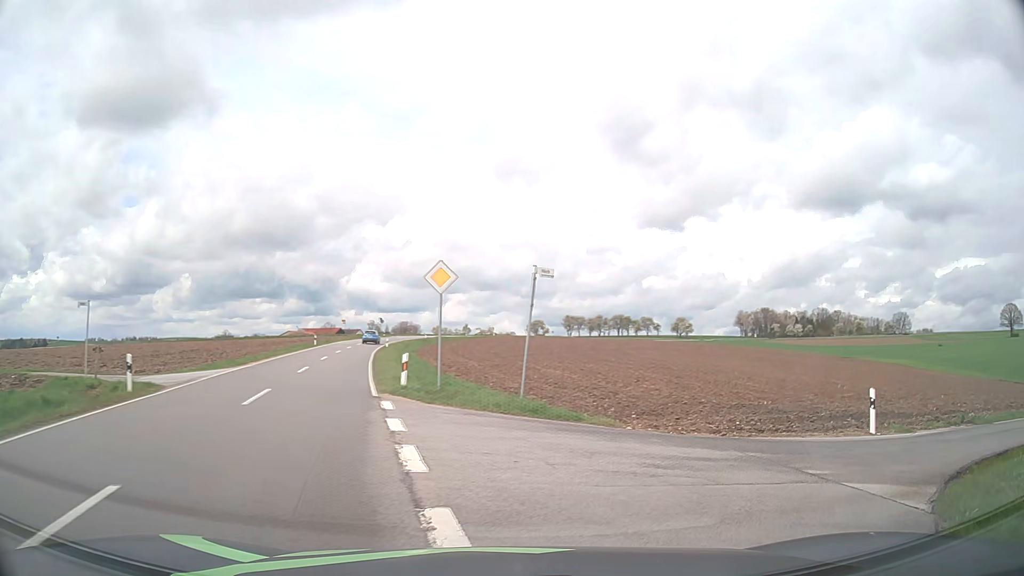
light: Day
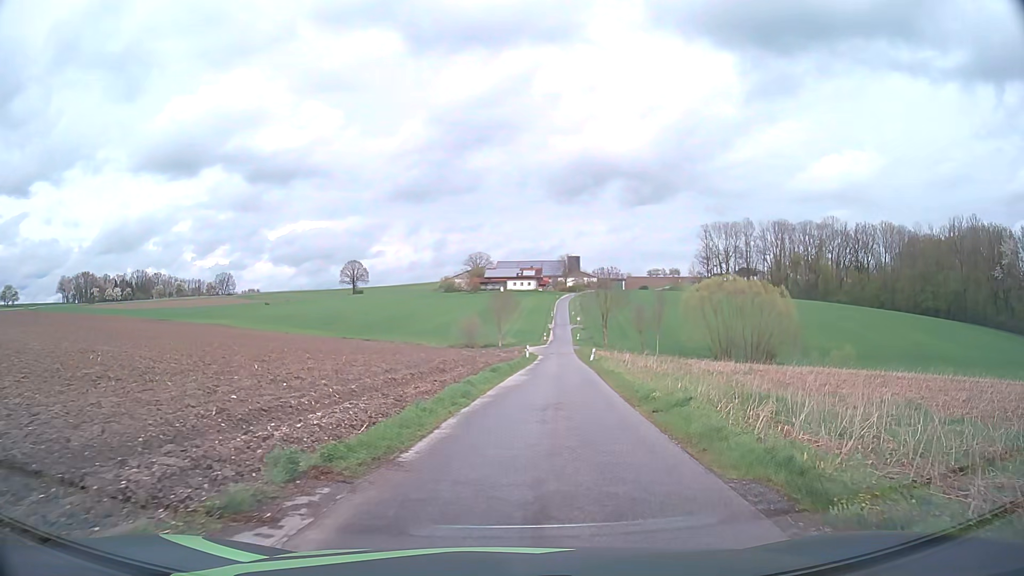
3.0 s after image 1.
(+9.3, +13.2) m; +58°
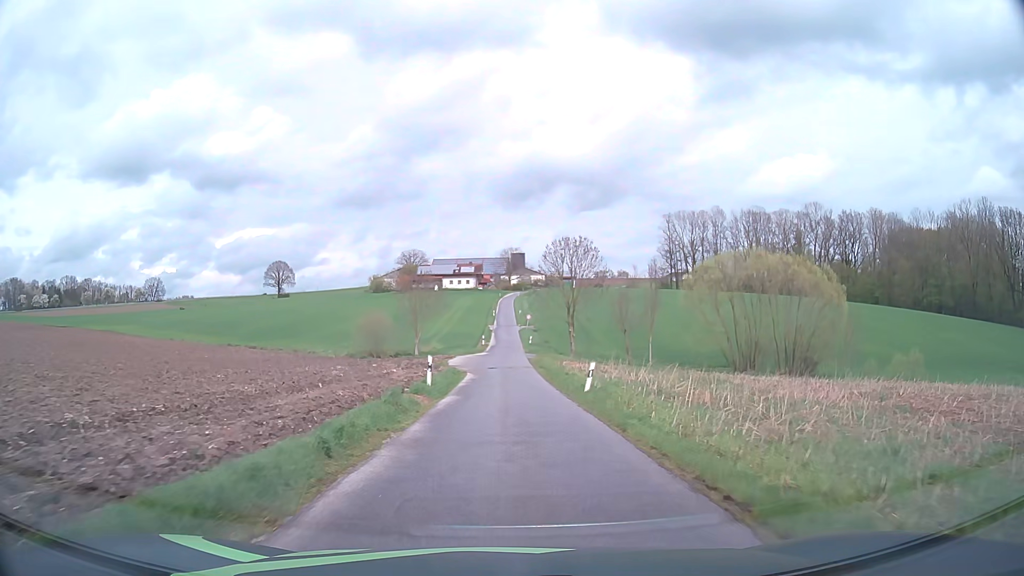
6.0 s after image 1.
(+2.2, +30.3) m; +5°
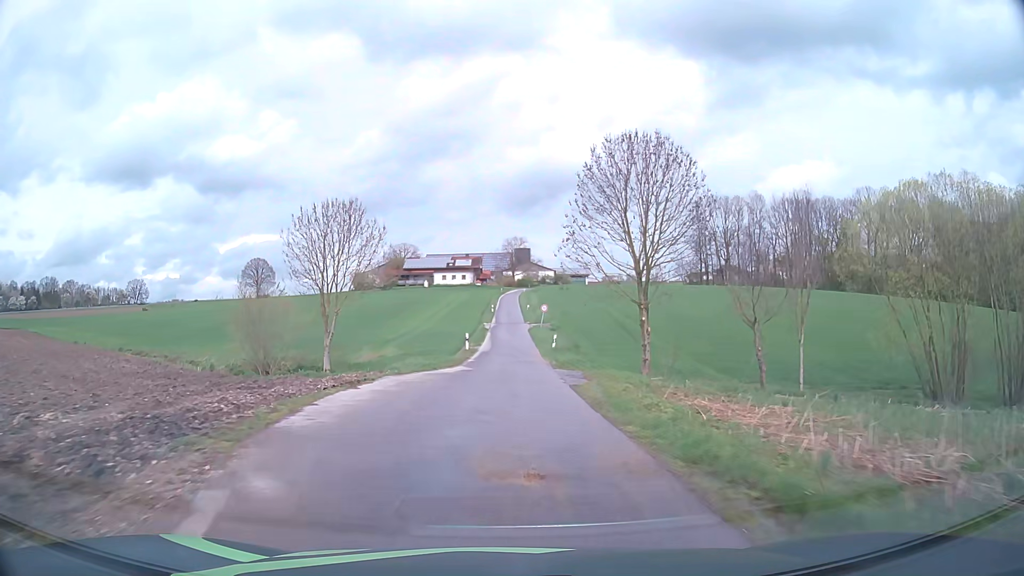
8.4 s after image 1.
(0.0, +32.3) m; 0°
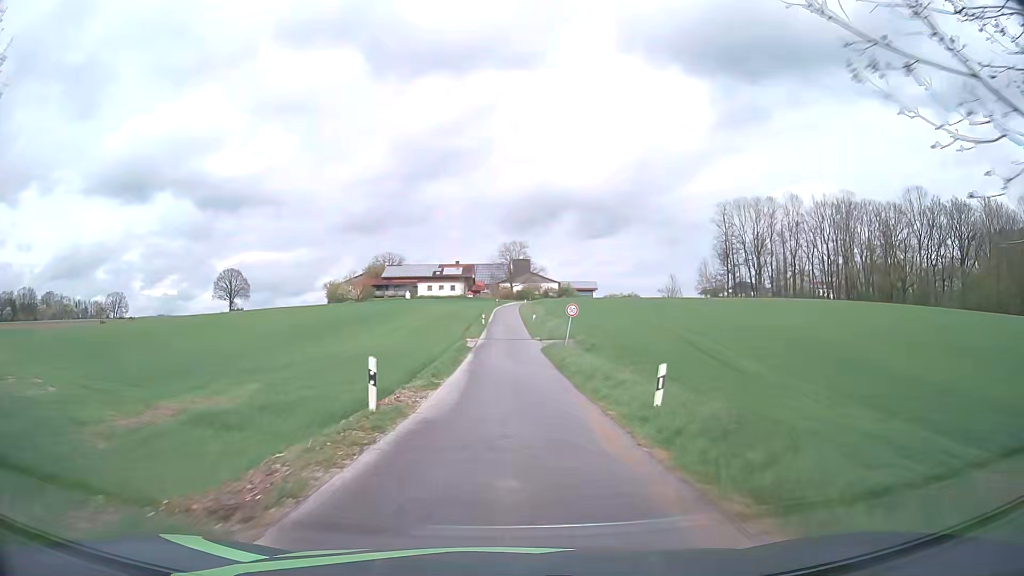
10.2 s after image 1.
(0.0, +26.6) m; 0°
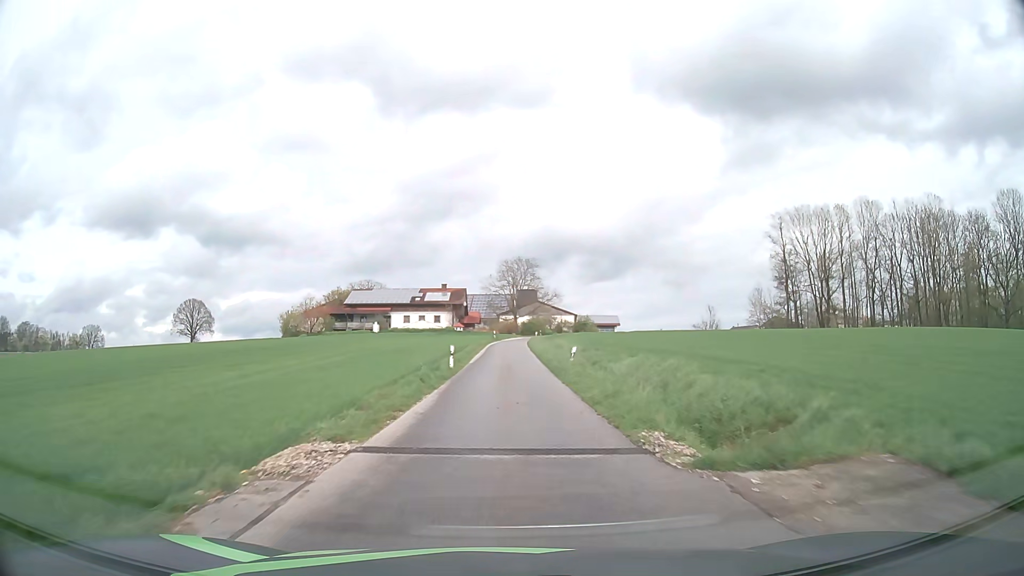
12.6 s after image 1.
(+0.2, +36.3) m; 0°
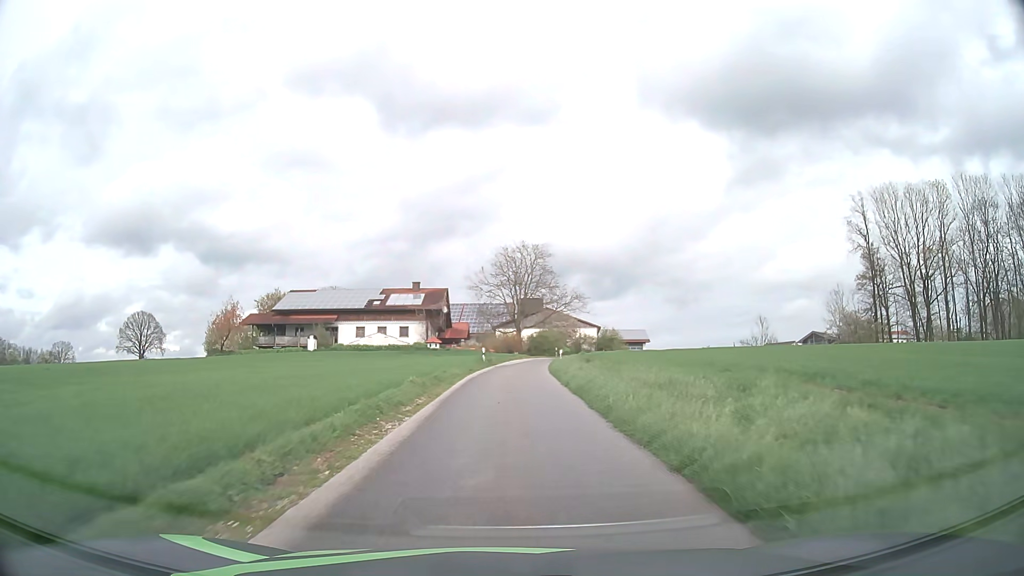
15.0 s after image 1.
(0.0, +34.6) m; 0°
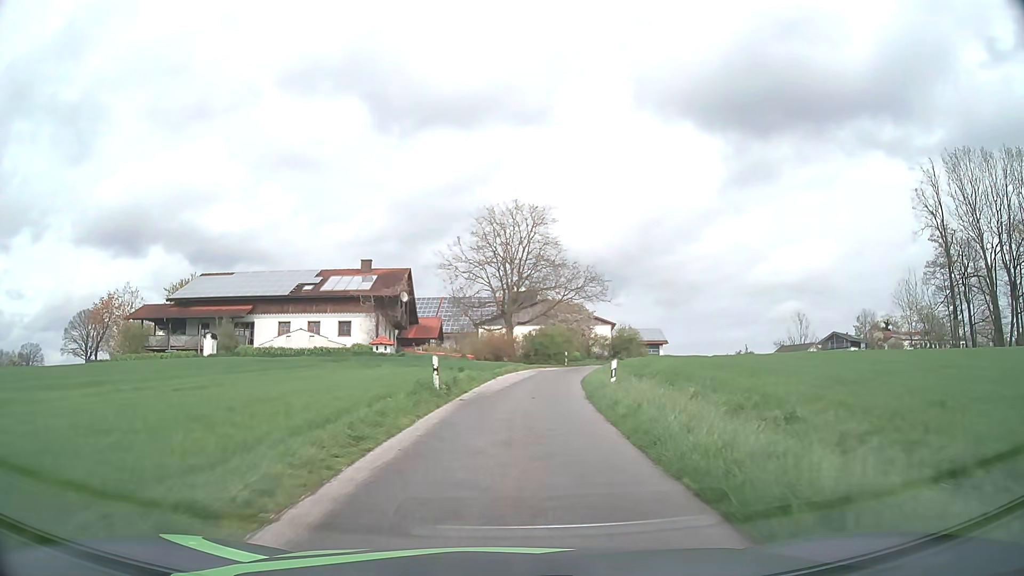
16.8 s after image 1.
(+0.1, +23.0) m; +1°
(0, +10) (+1, +20) (+2, +30) (+4, +40) (+7, +49) (+10, +59) (+14, +68) (+18, +77) (+22, +86) (+25, +96) m
